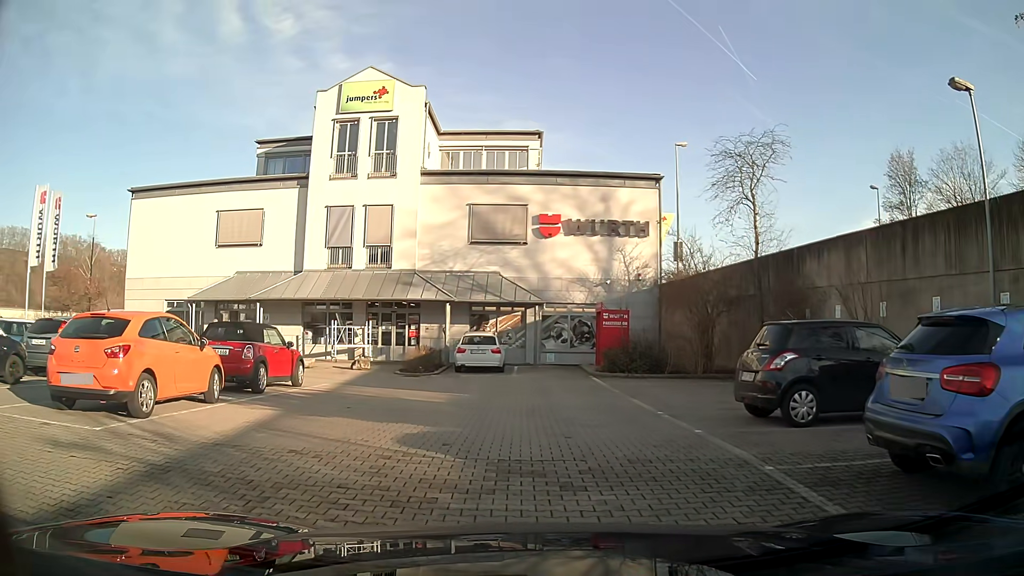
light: Day
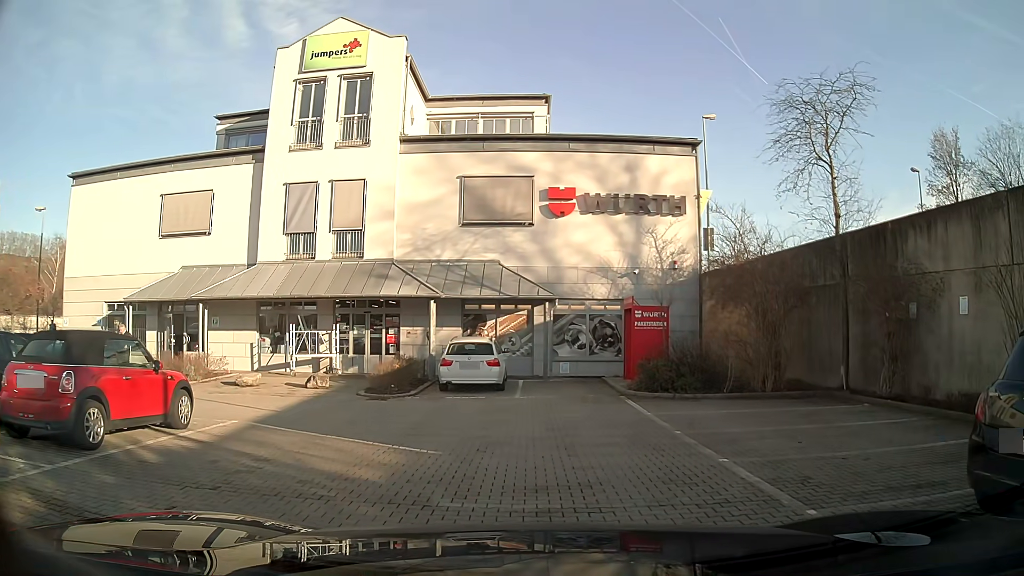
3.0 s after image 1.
(-0.1, +5.9) m; -1°
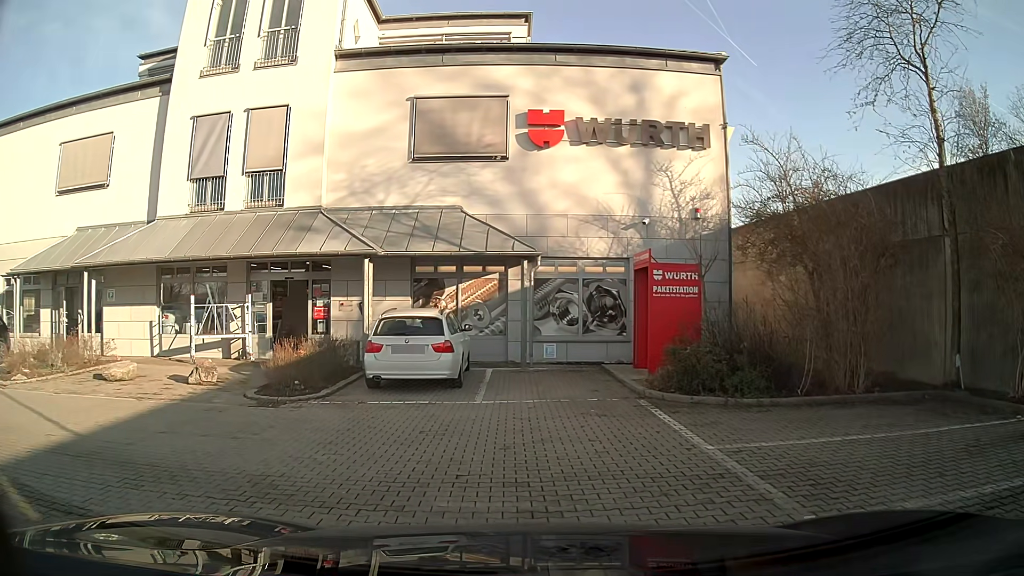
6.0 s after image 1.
(+0.1, +5.9) m; +1°
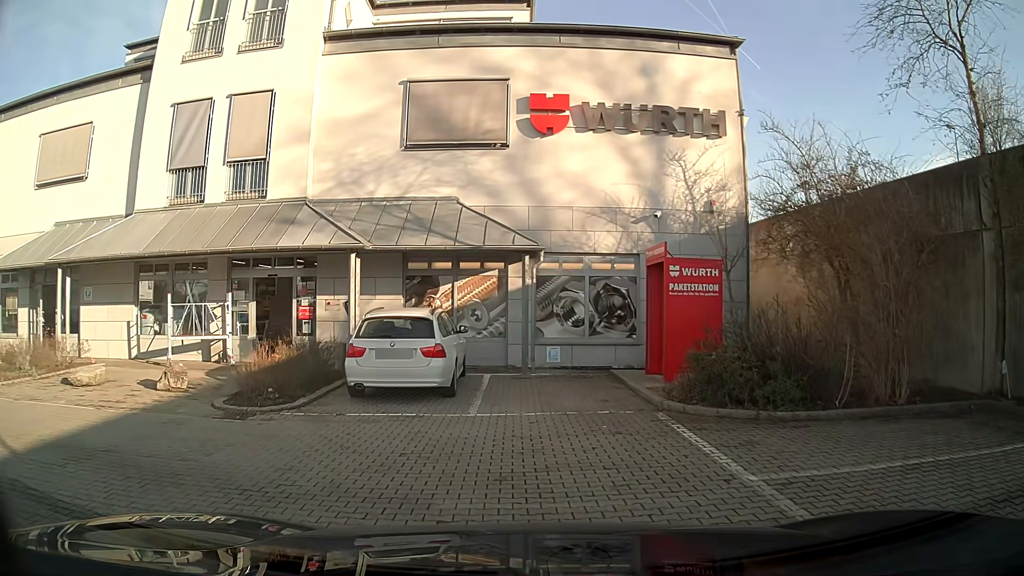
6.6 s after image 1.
(0.0, +1.3) m; 0°
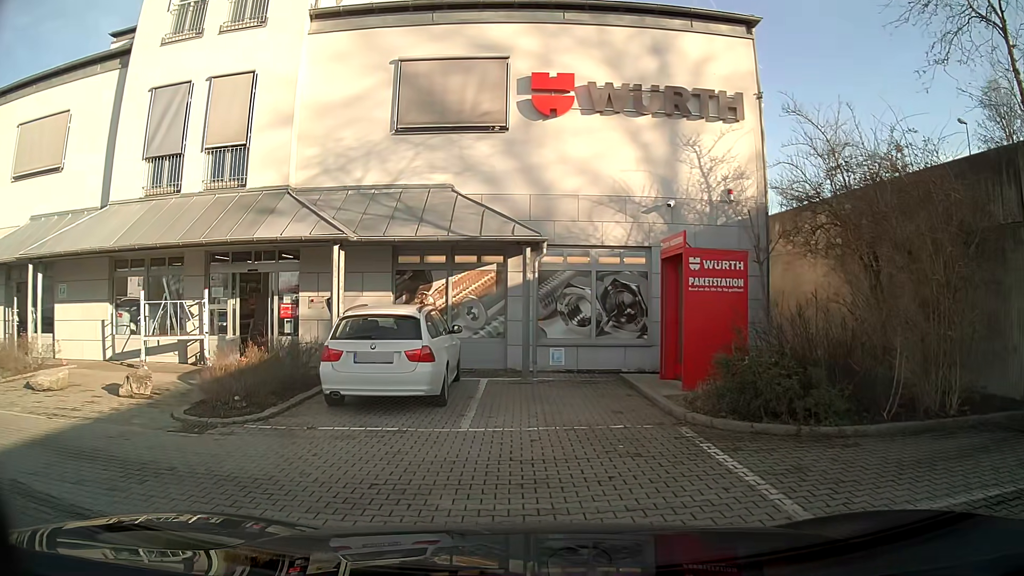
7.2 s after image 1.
(0.0, +1.3) m; -1°
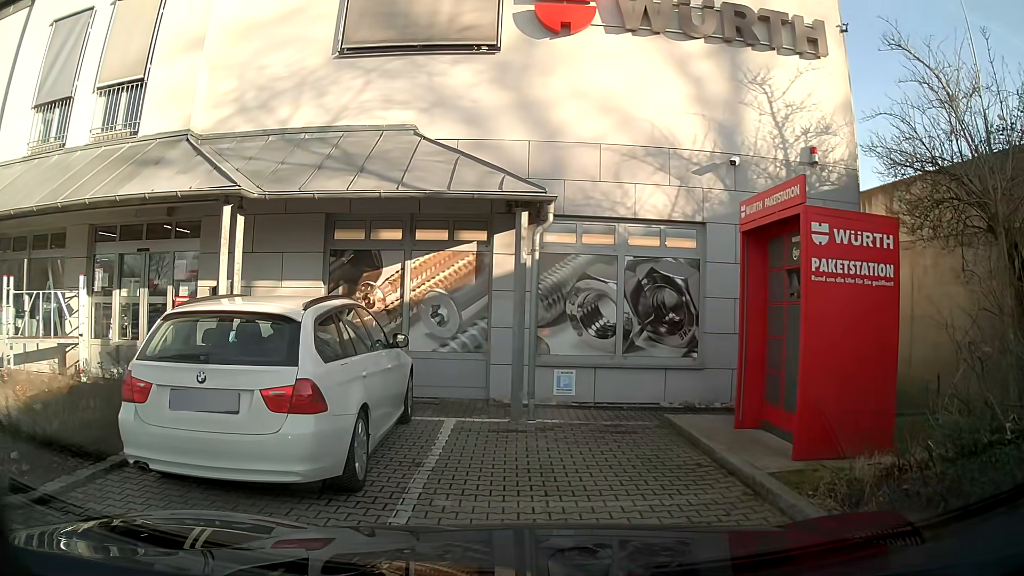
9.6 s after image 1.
(0.0, +4.6) m; -1°
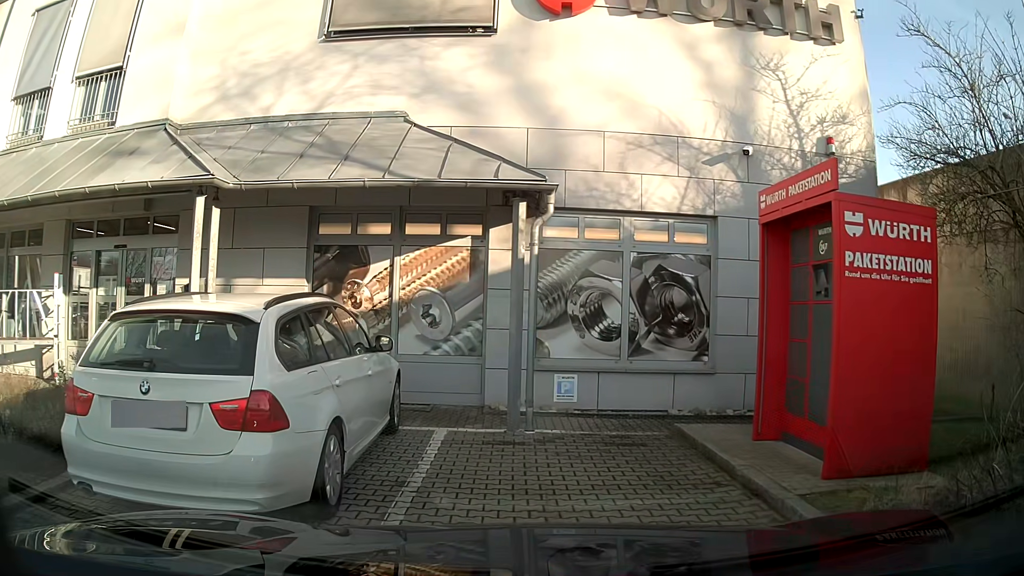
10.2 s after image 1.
(0.0, +0.6) m; 0°
